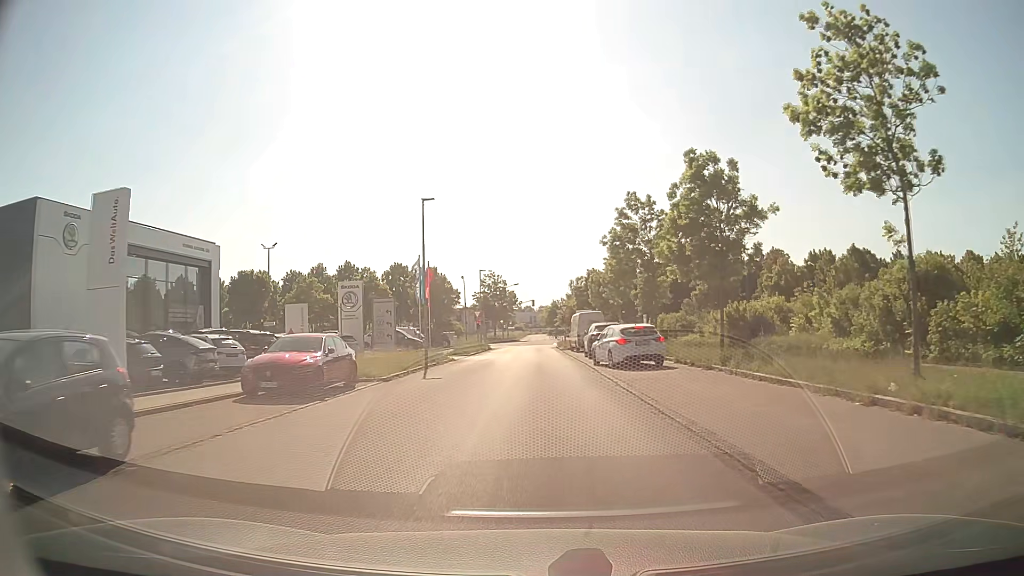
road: residential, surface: asphalt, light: Day
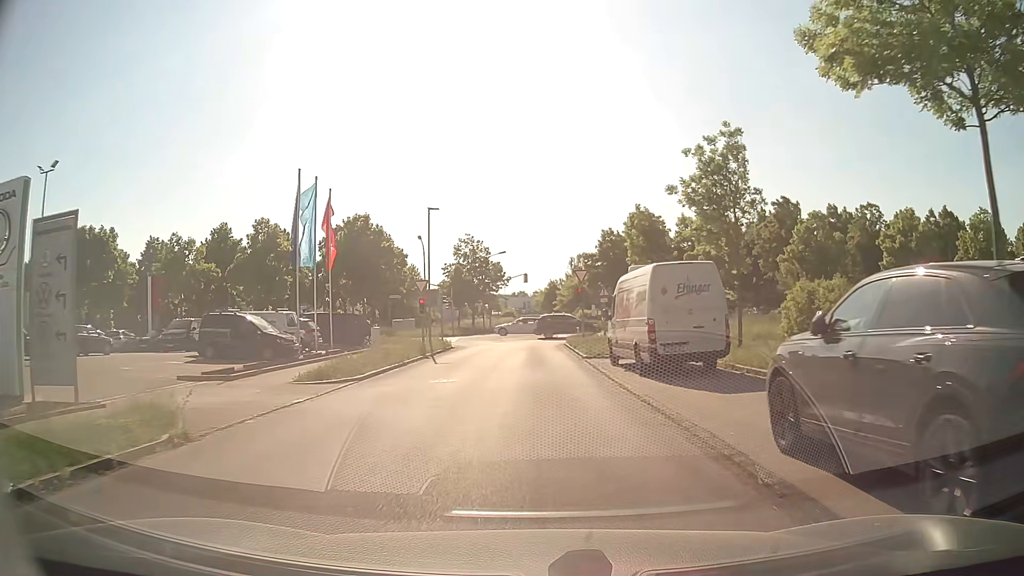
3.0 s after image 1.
(0.0, +28.6) m; 0°
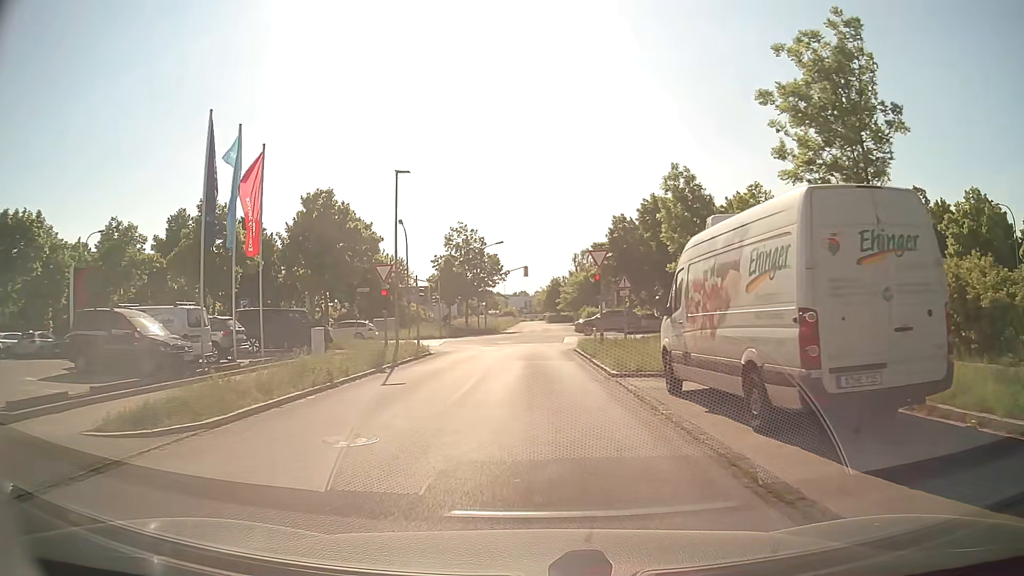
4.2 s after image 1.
(+0.1, +8.8) m; 0°
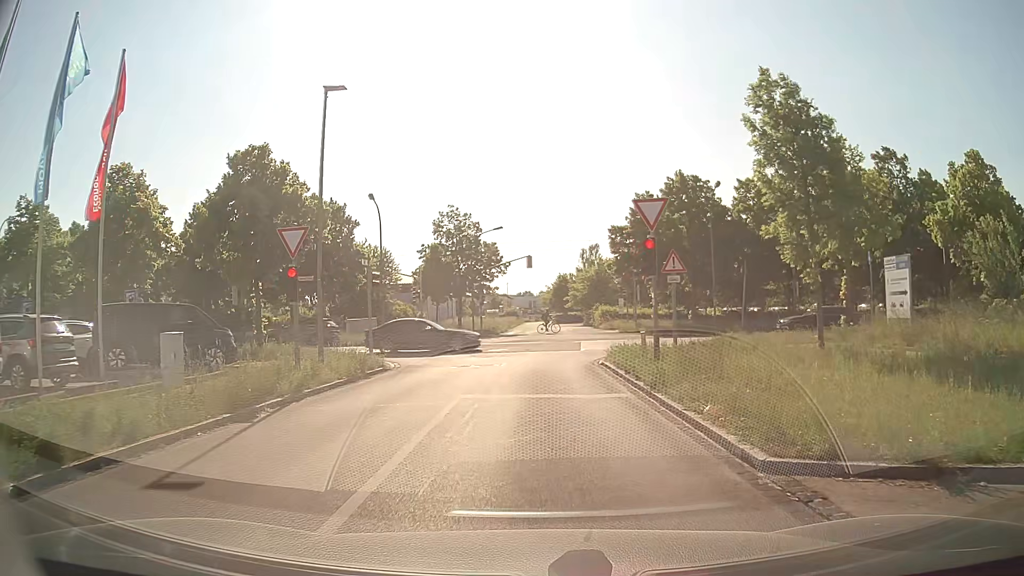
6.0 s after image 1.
(-0.1, +10.2) m; -2°
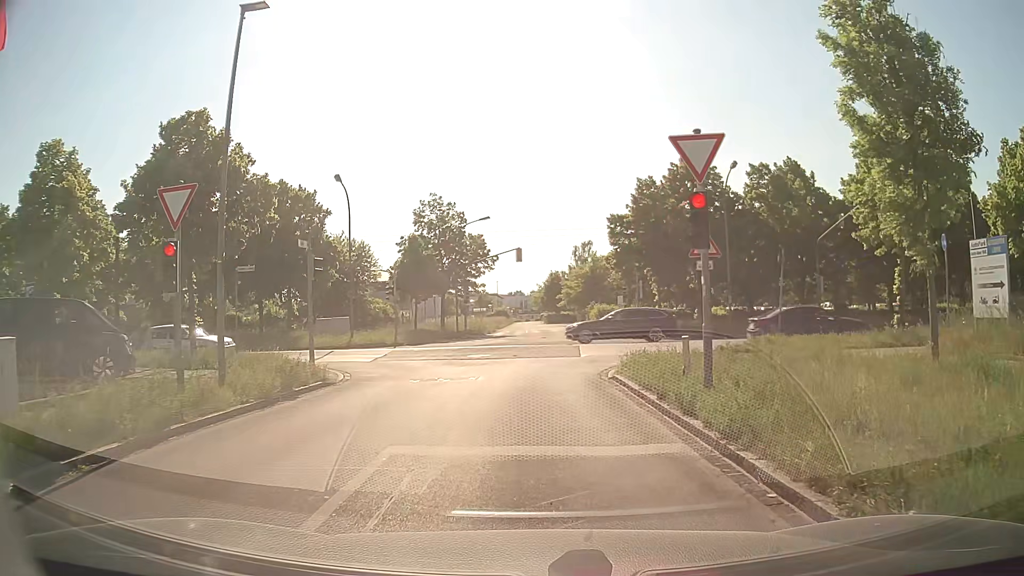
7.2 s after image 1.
(+0.2, +5.0) m; +3°
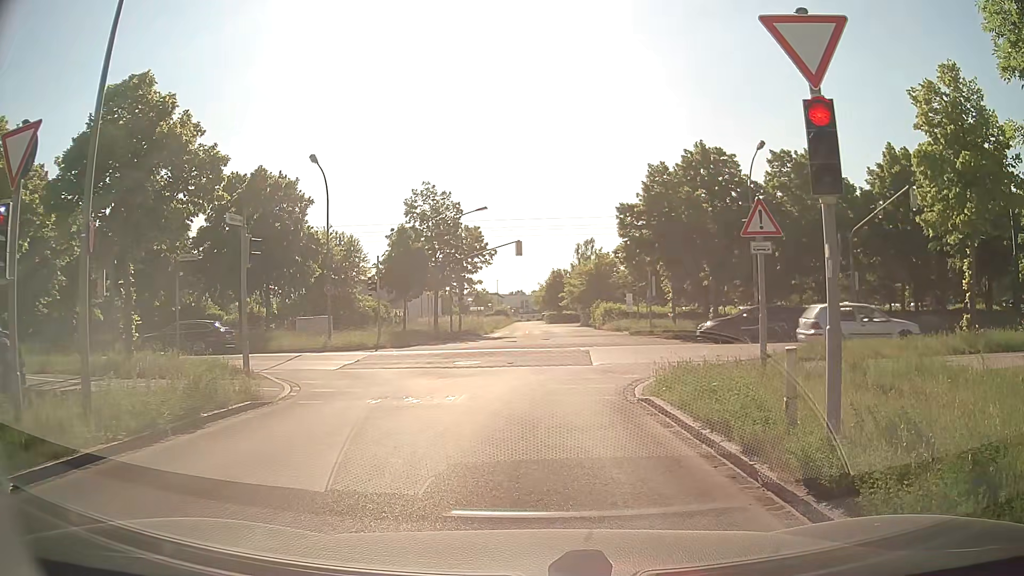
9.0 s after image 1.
(0.0, +3.9) m; 0°
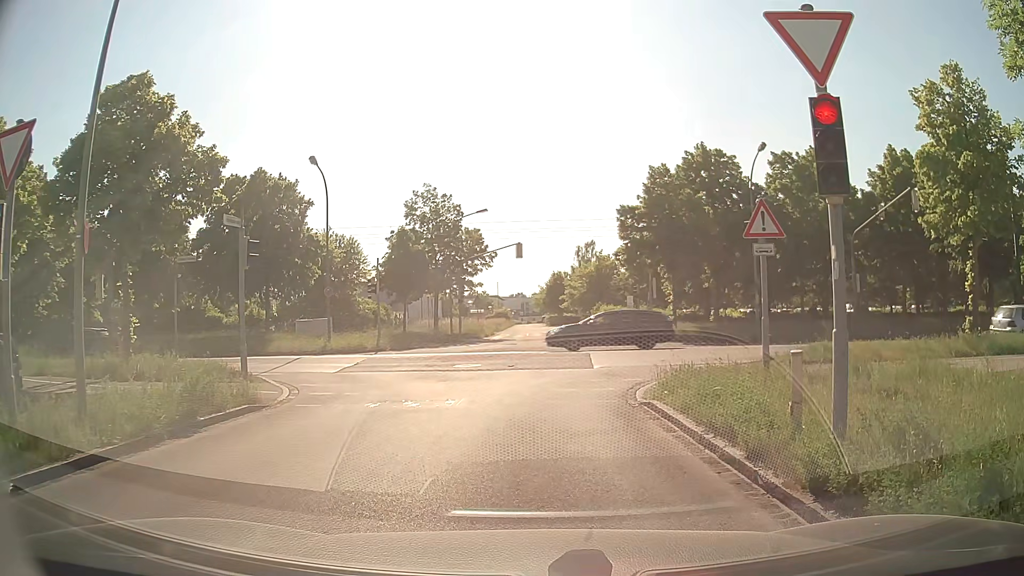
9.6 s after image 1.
(0.0, +0.2) m; 0°
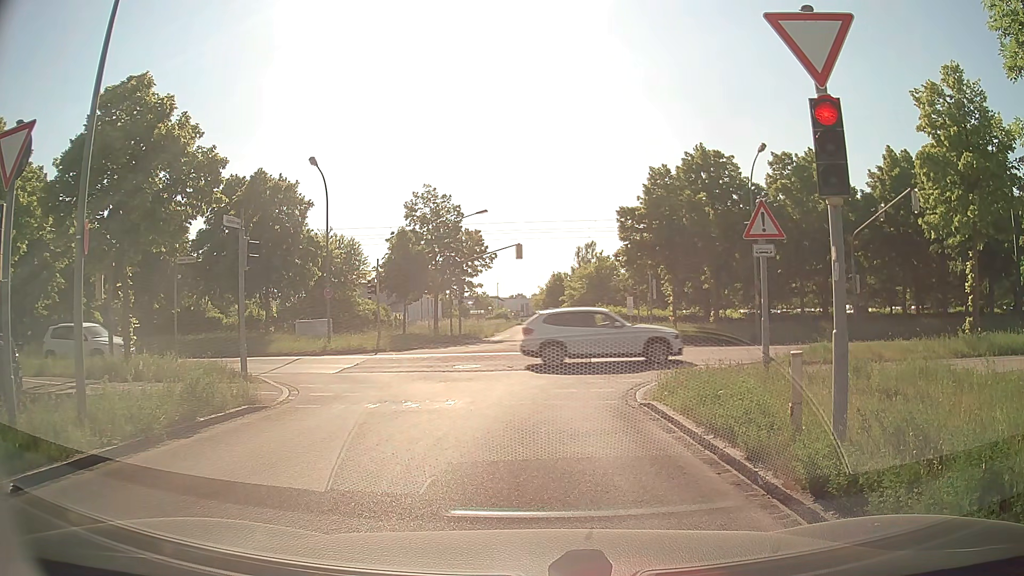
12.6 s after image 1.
(0.0, +0.1) m; 0°
